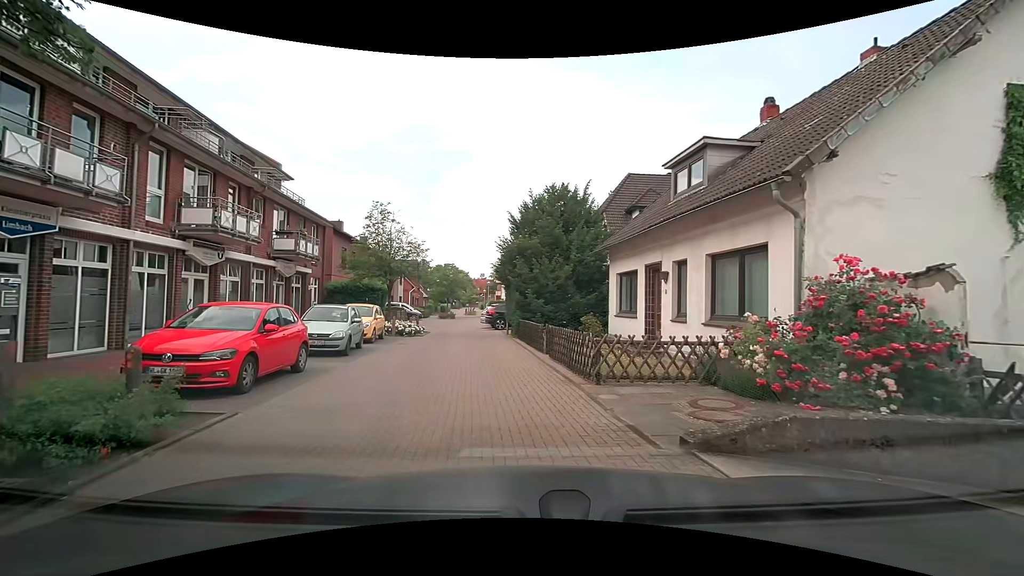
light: Day
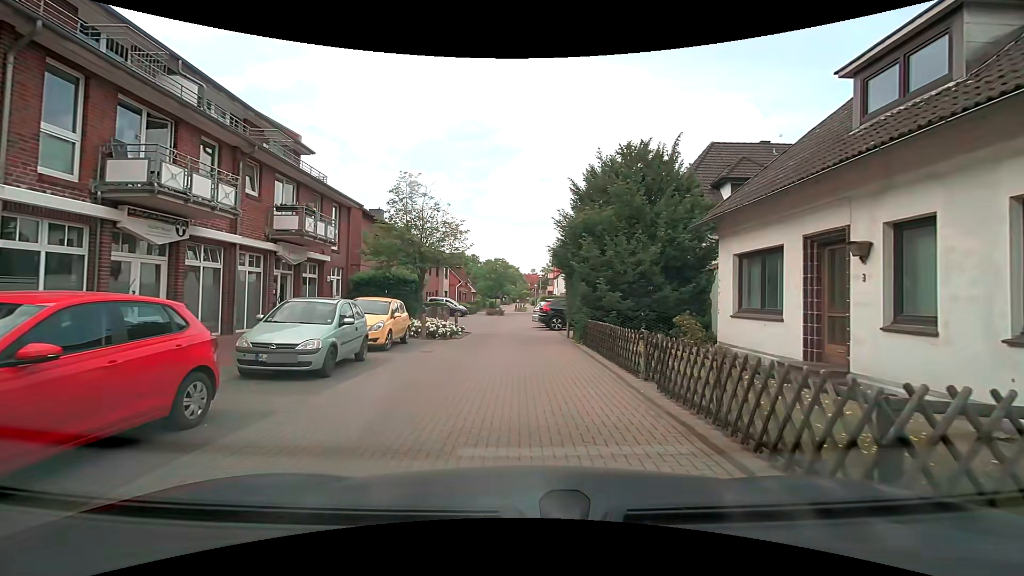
(-0.3, +5.6) m; -4°
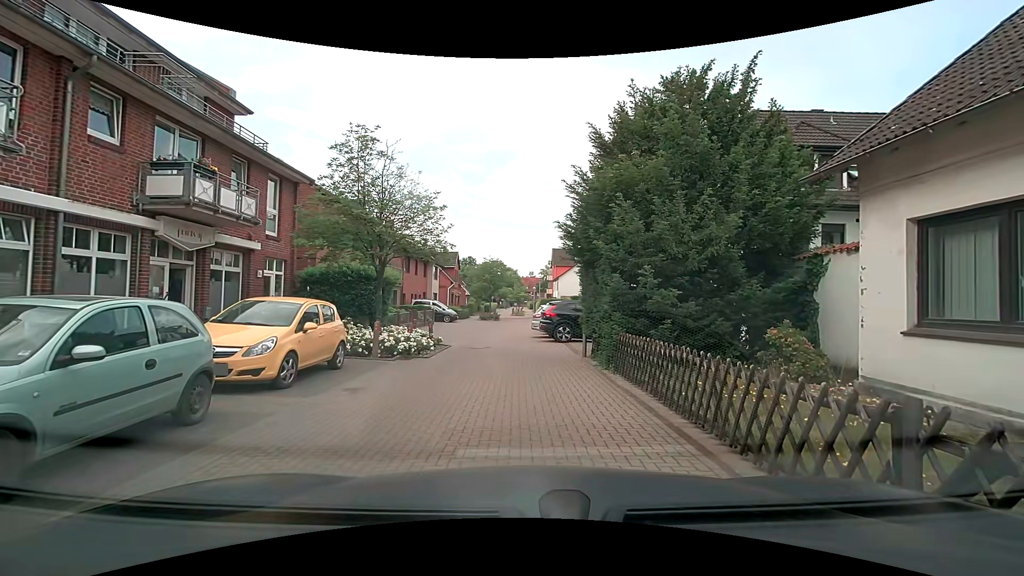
(-0.1, +5.6) m; 0°
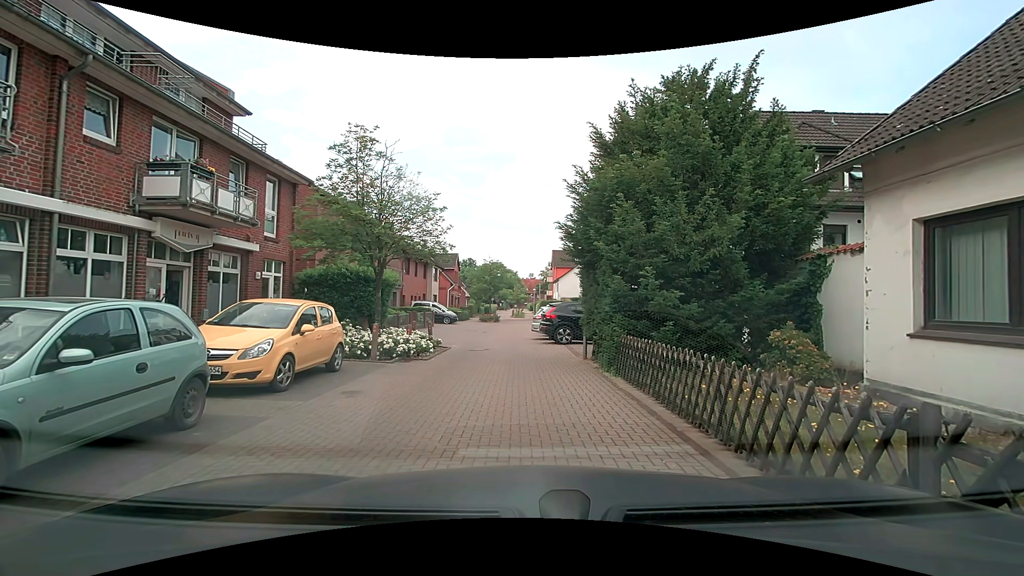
(0.0, +0.2) m; 0°
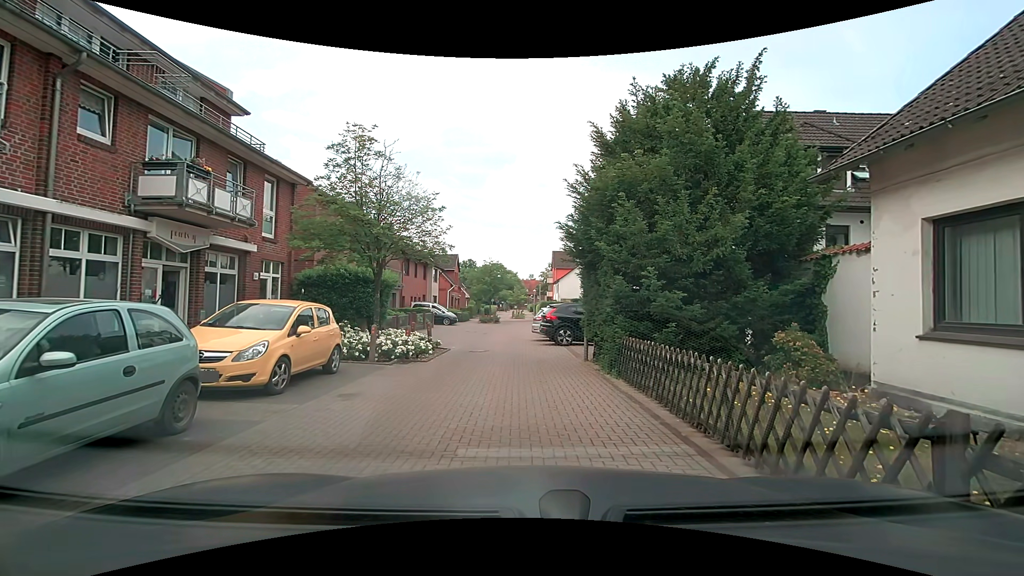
(0.0, +0.1) m; 0°
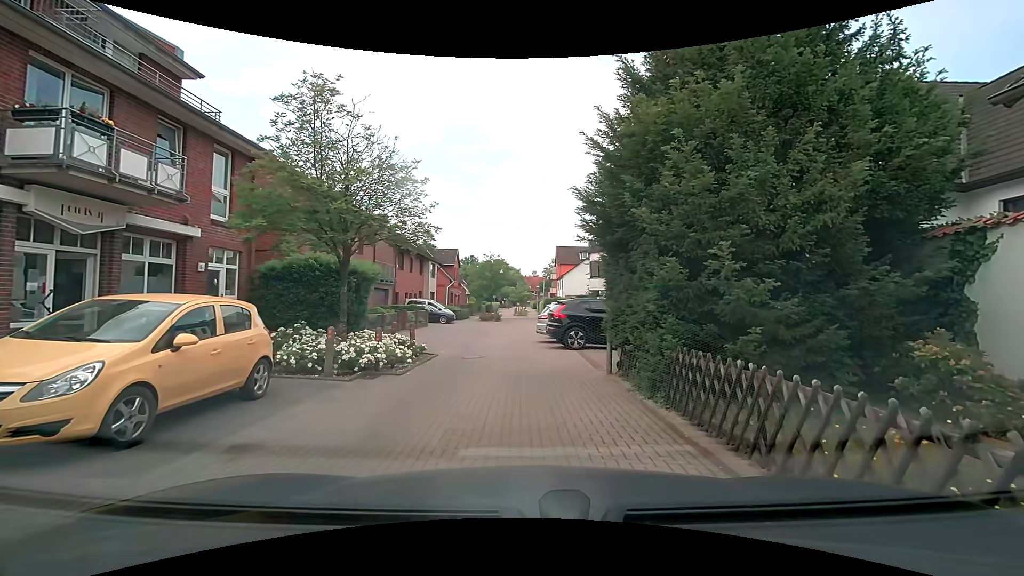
(0.0, +3.2) m; -1°
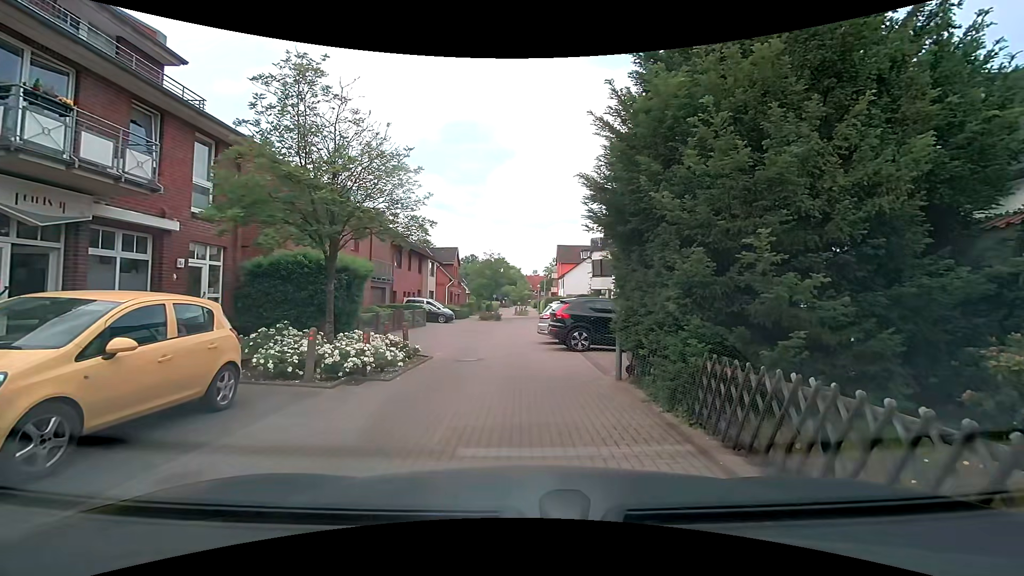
(0.0, +0.9) m; 0°
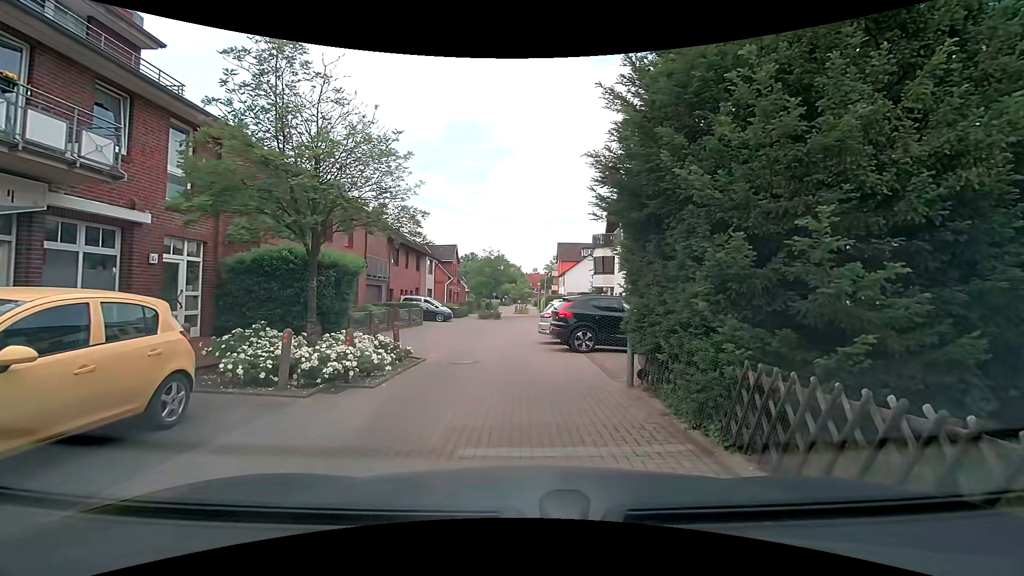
(0.0, +1.0) m; +2°
